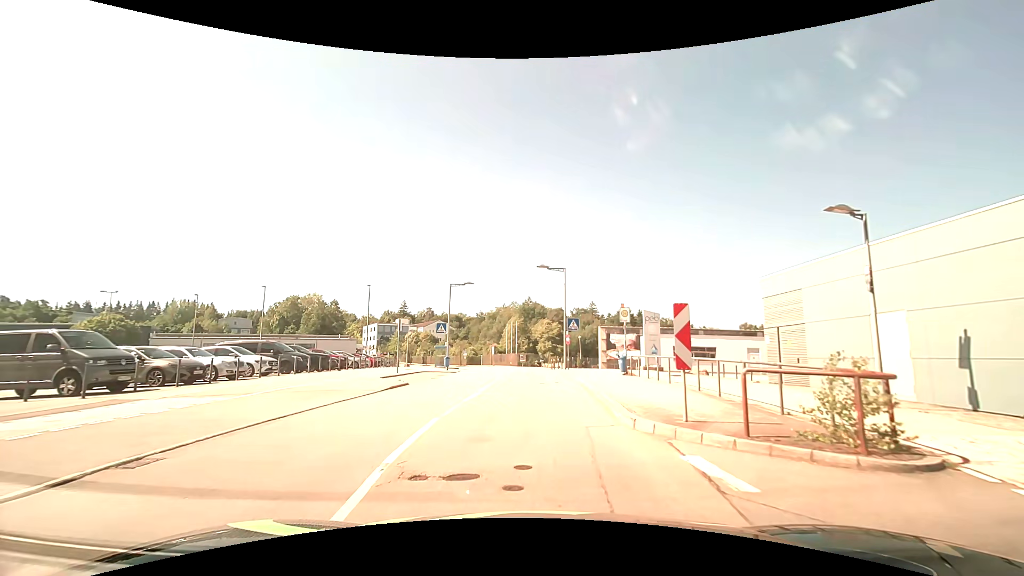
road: residential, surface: asphalt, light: Day
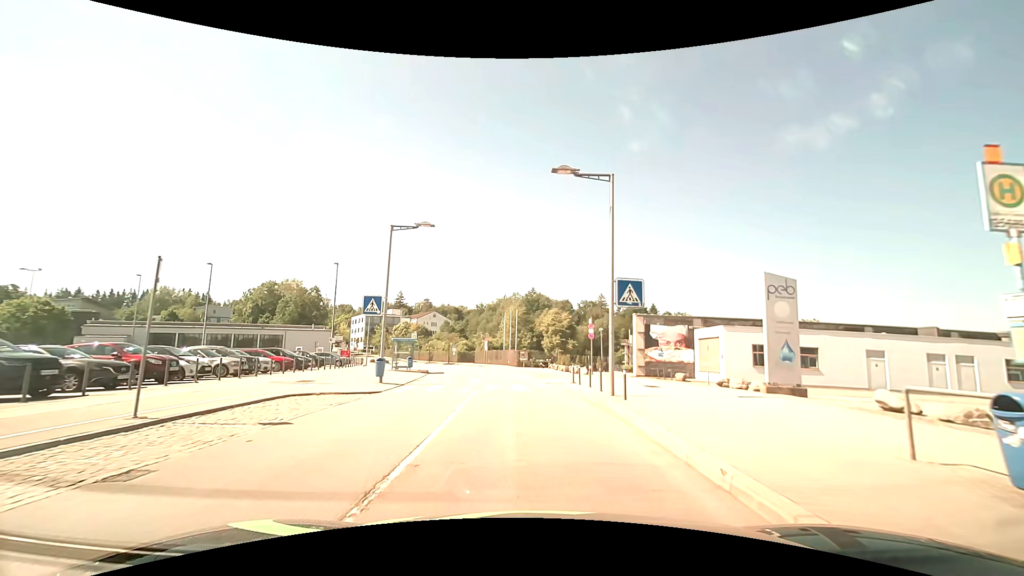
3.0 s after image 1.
(-0.2, +18.8) m; 0°
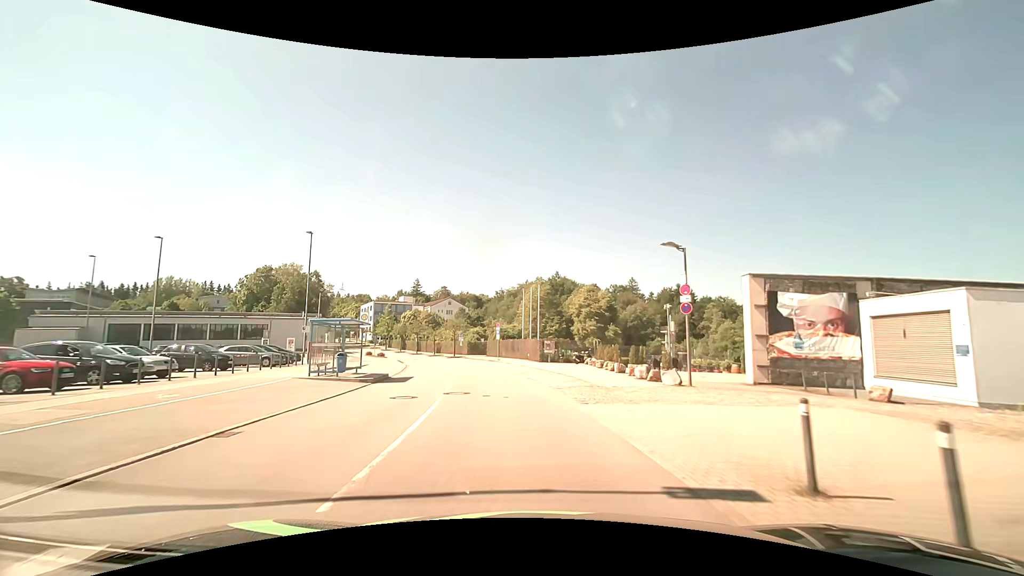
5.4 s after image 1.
(-0.3, +18.0) m; -3°
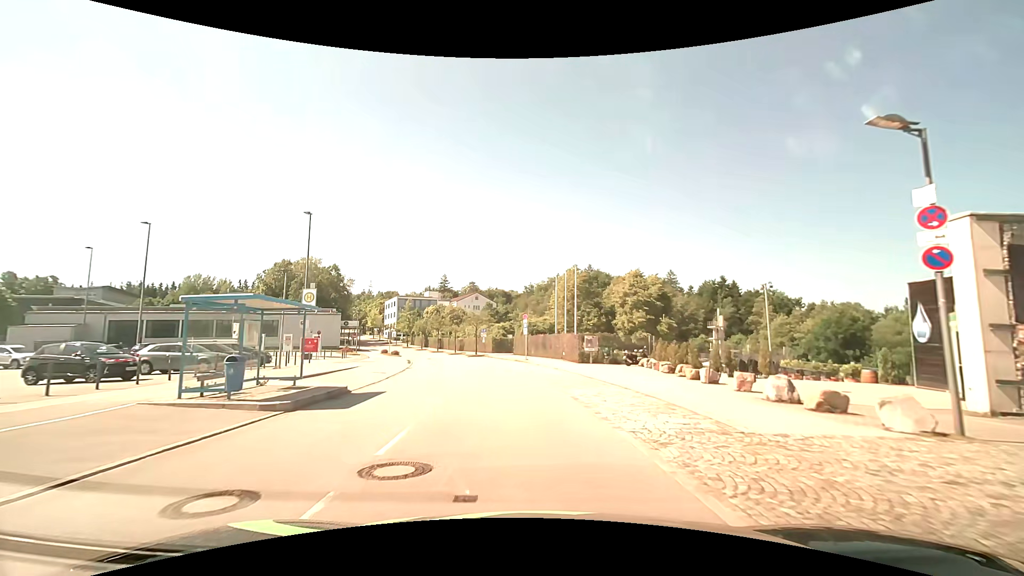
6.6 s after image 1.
(-0.2, +9.8) m; -3°
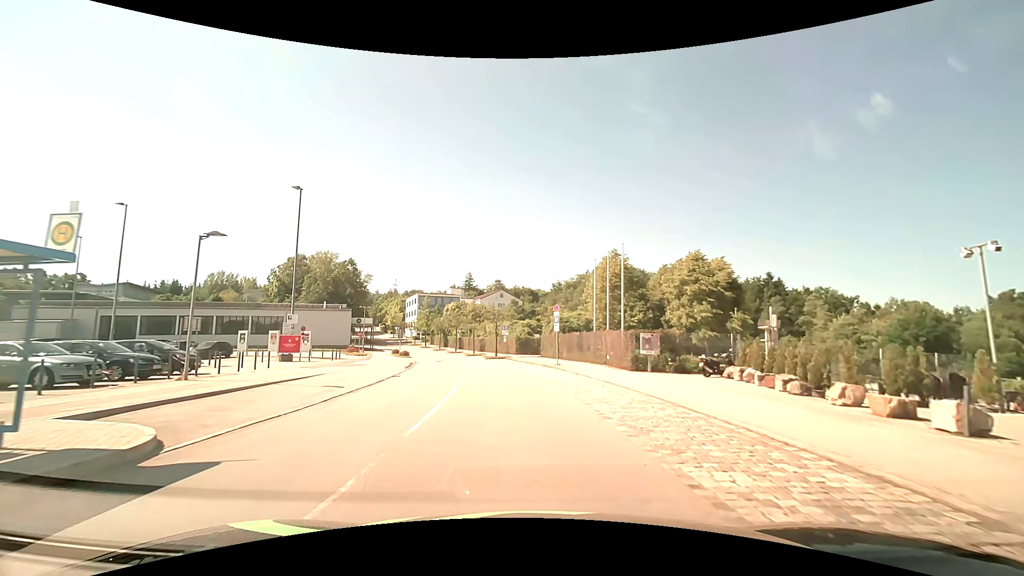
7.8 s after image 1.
(-0.3, +9.6) m; -3°
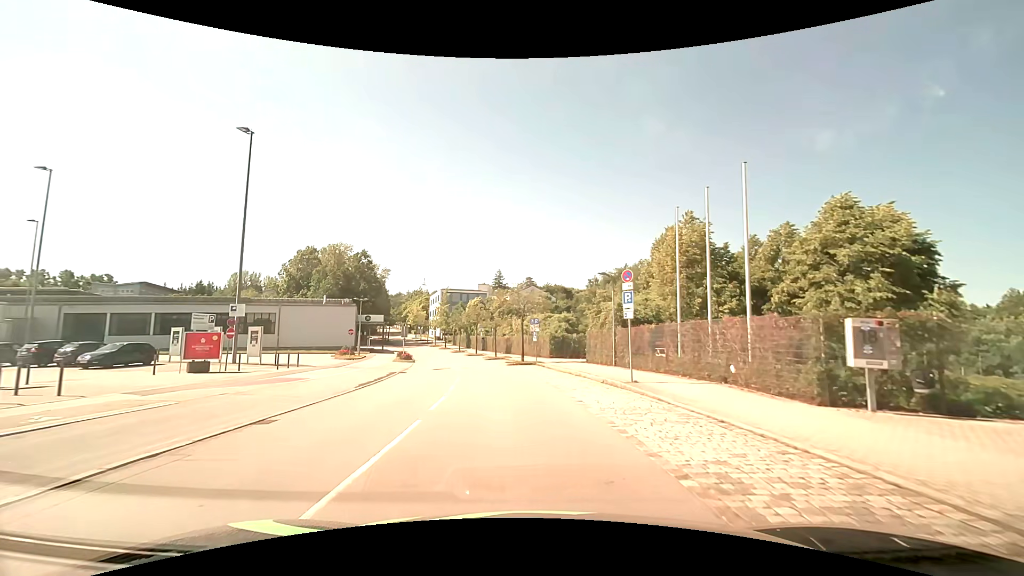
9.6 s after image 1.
(-0.4, +14.2) m; -4°
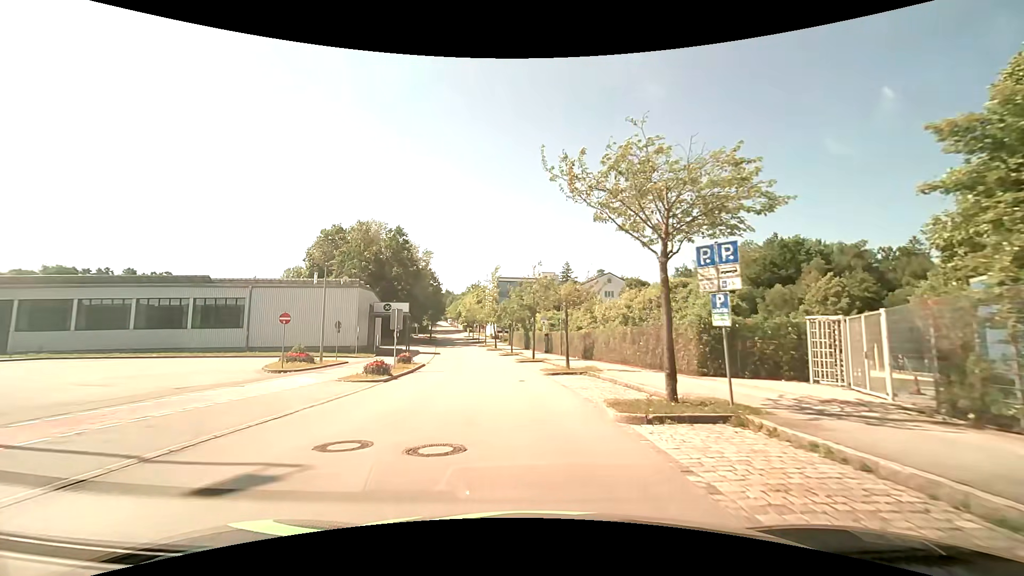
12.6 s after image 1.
(-1.8, +25.4) m; -8°
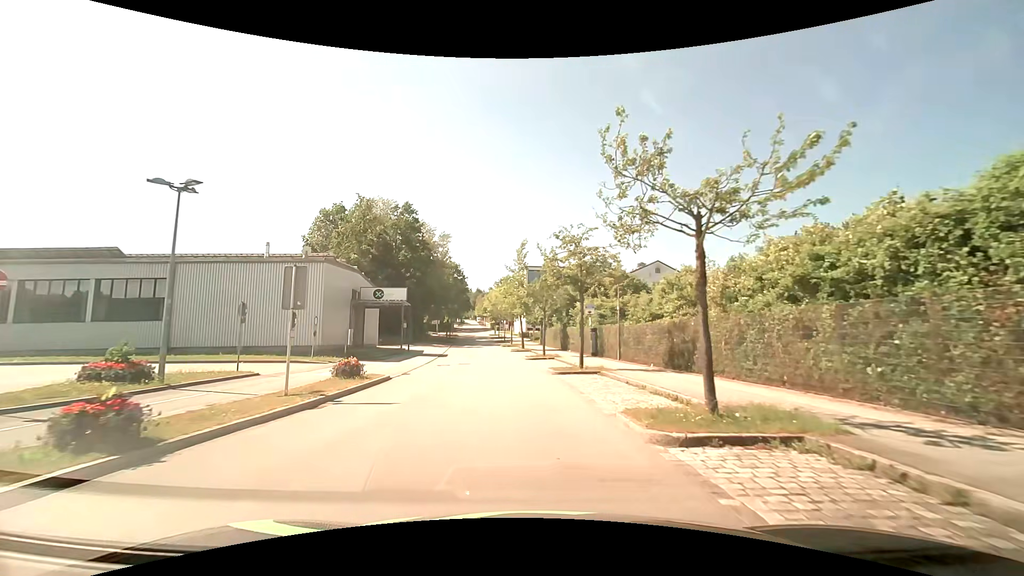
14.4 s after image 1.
(-0.5, +15.7) m; -4°
(0, +10) (-1, +20) (-1, +30) (-2, +40) (-3, +50) (-4, +60) (-6, +70) (-7, +80) (-8, +90) (-9, +100) m
